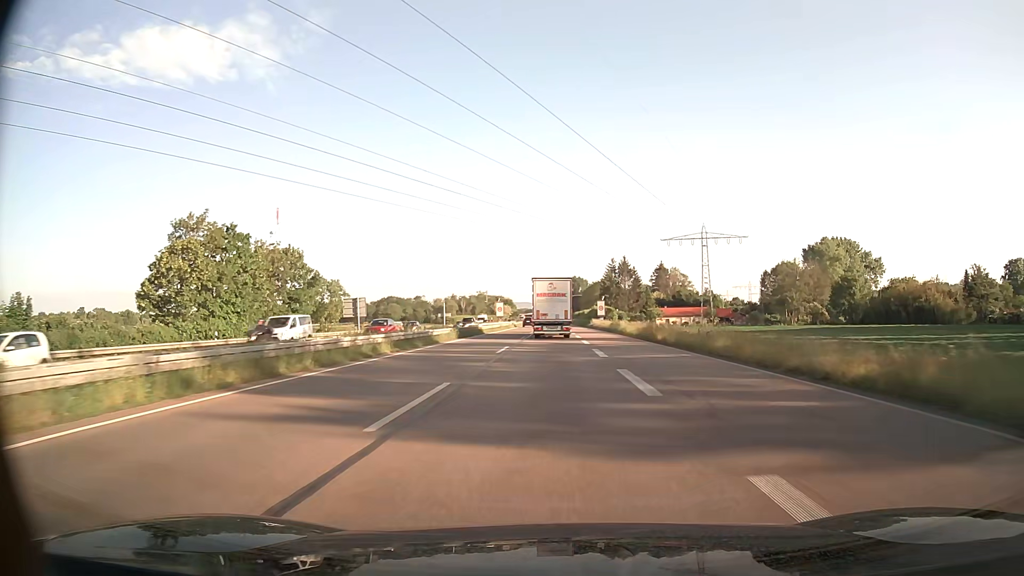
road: trunk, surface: asphalt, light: Day
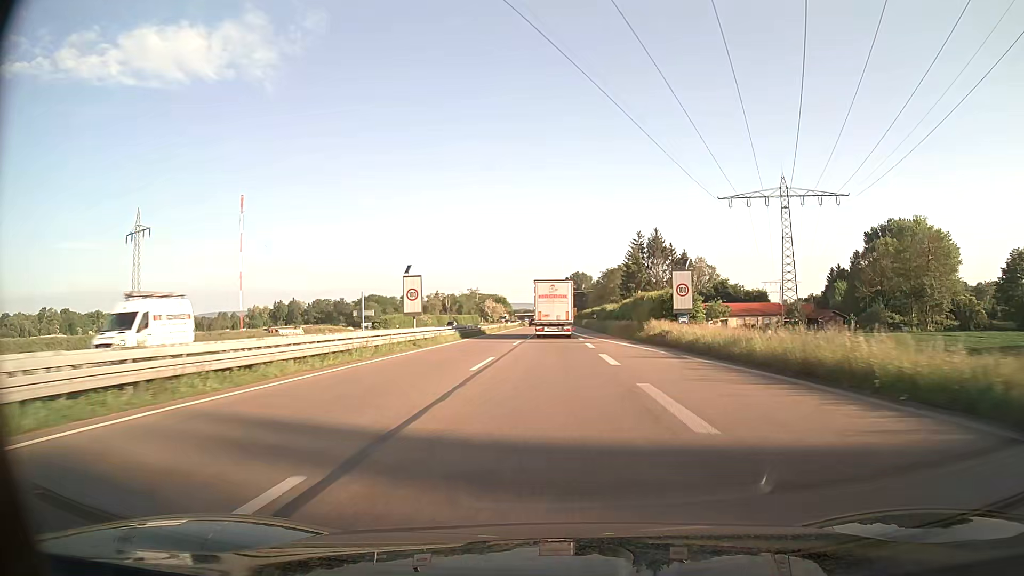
(0.0, +63.8) m; 0°
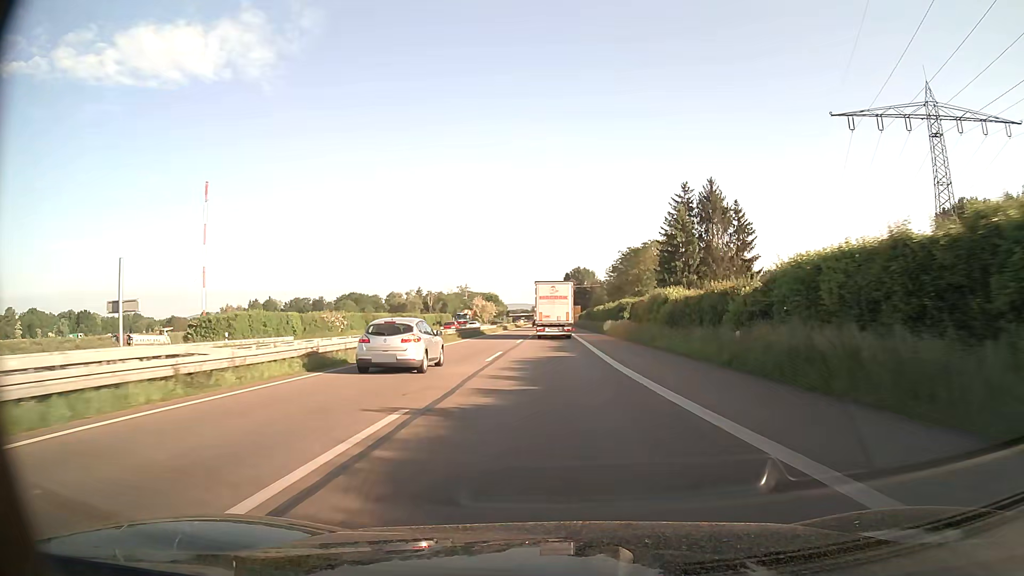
(+0.1, +51.0) m; 0°
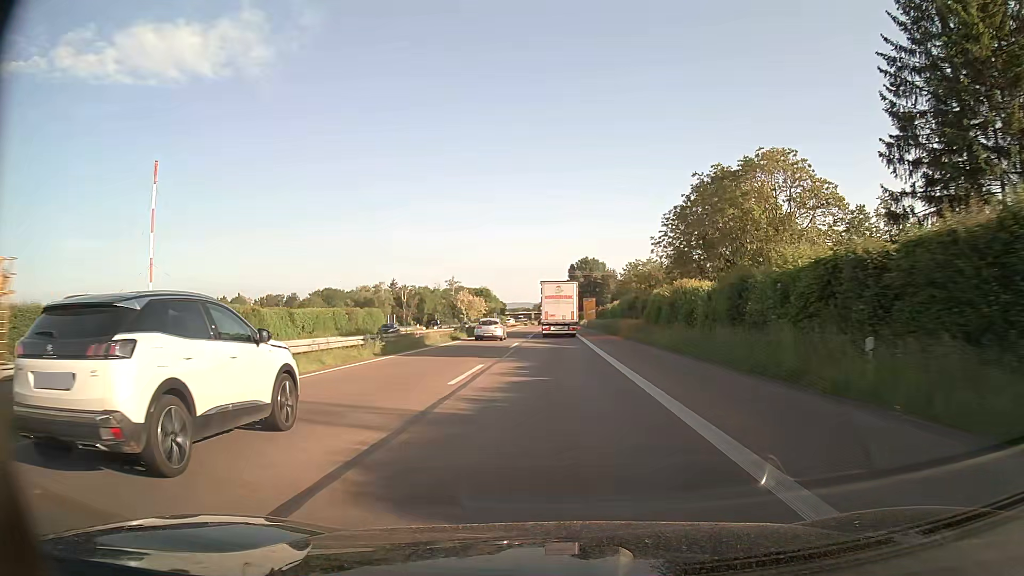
(0.0, +63.8) m; 0°
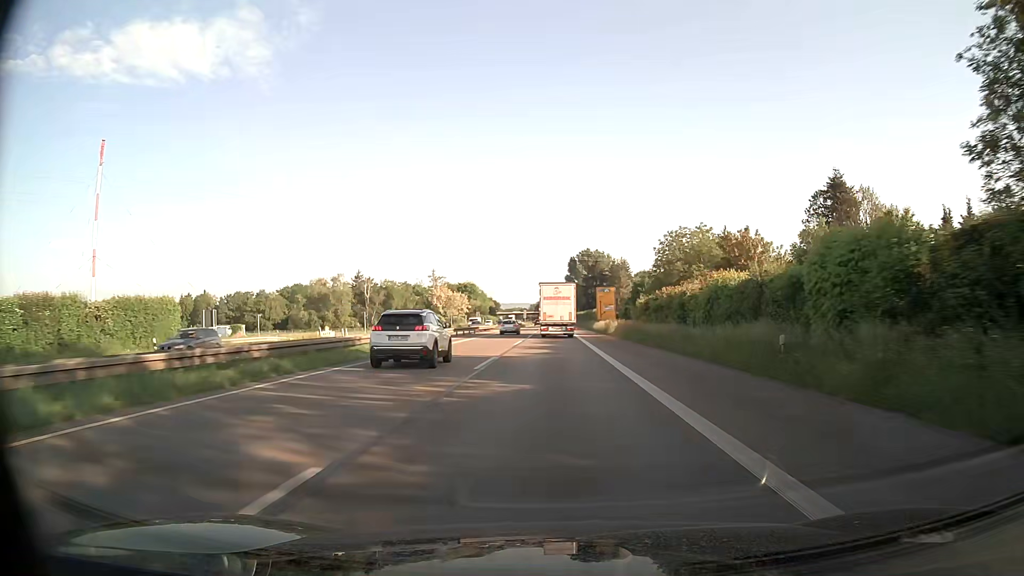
(0.0, +51.1) m; 0°
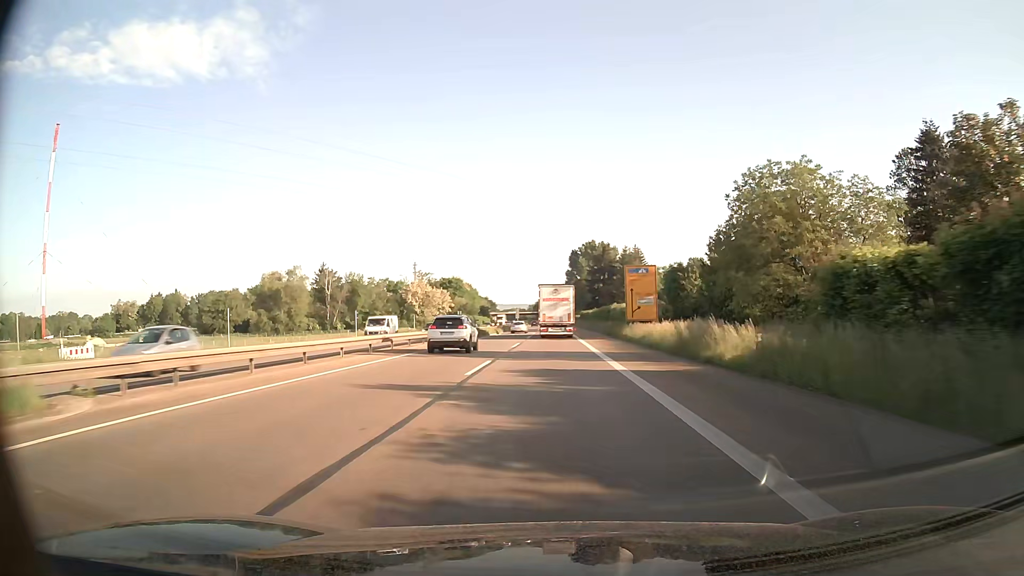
(0.0, +38.5) m; 0°
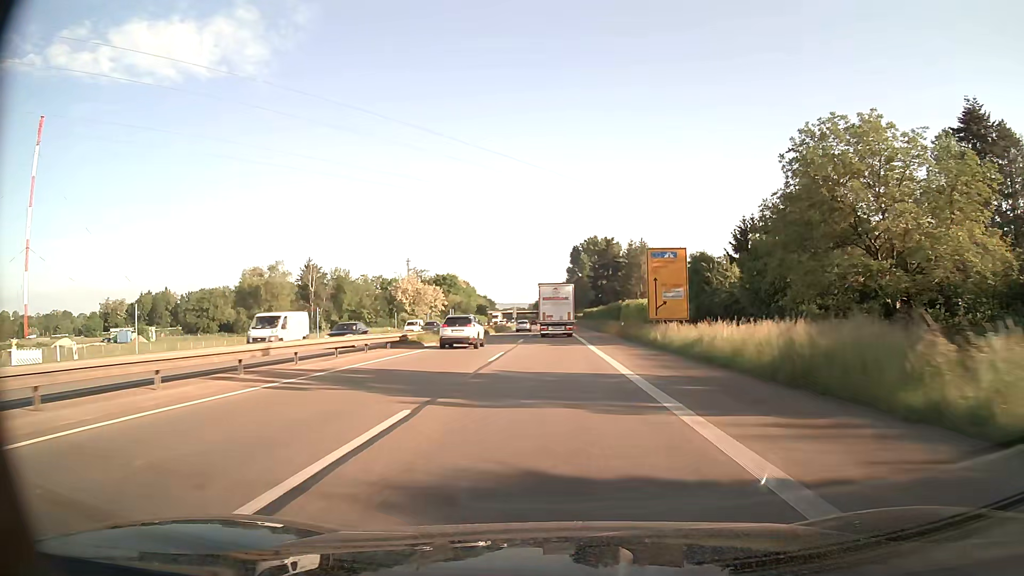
(0.0, +12.9) m; 0°
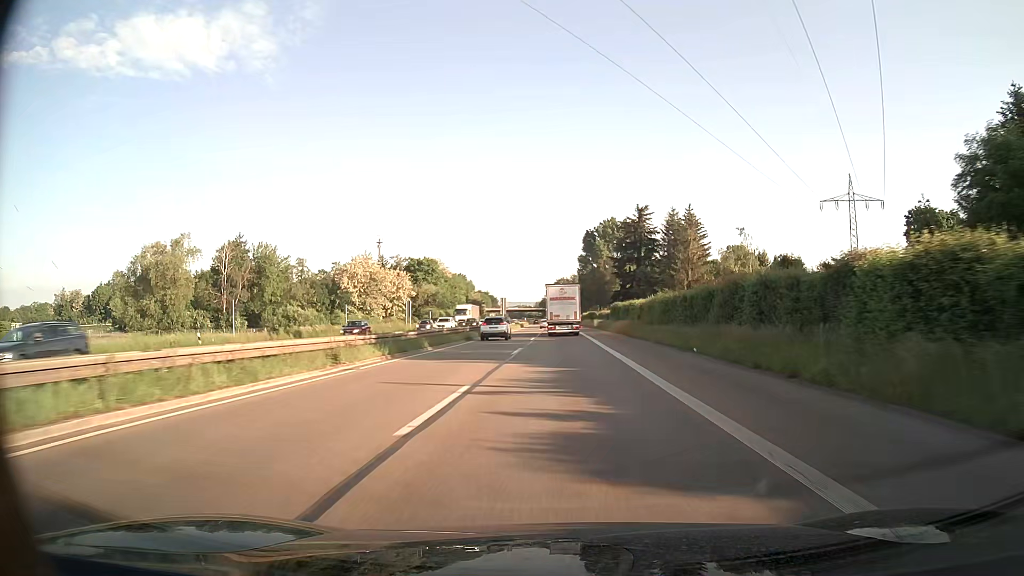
(-0.4, +51.6) m; -1°
(0, +10) (0, +20) (0, +30) (0, +40) (0, +50) (0, +60) (0, +70) (0, +80) (0, +90) (0, +100) m
